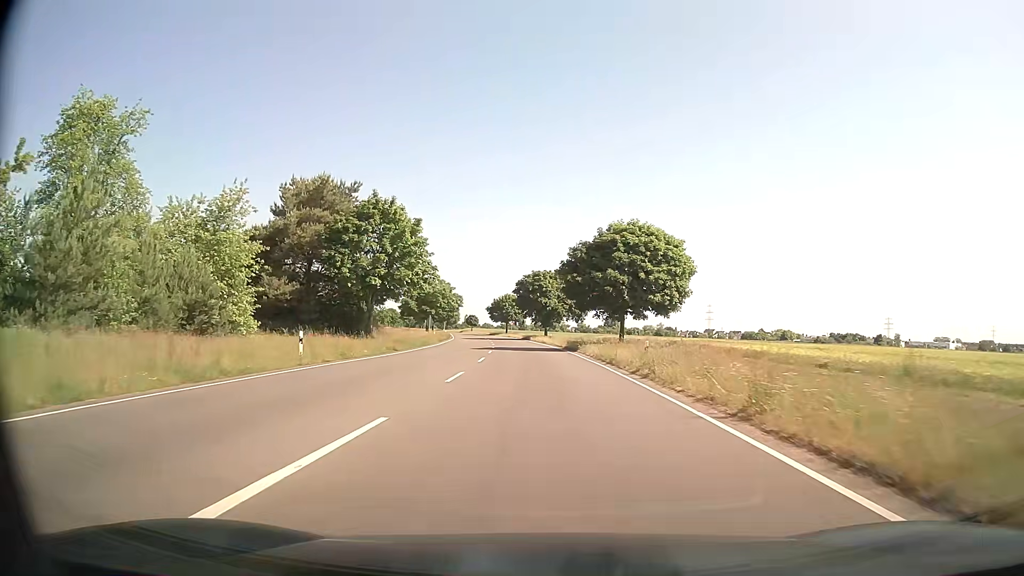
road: secondary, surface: asphalt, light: Day
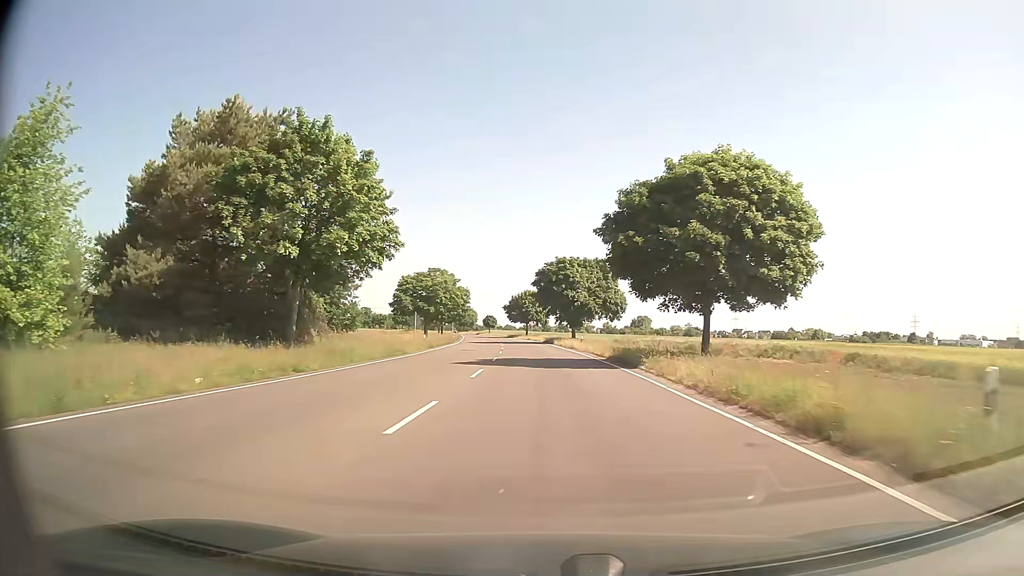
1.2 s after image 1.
(-0.3, +19.7) m; -2°
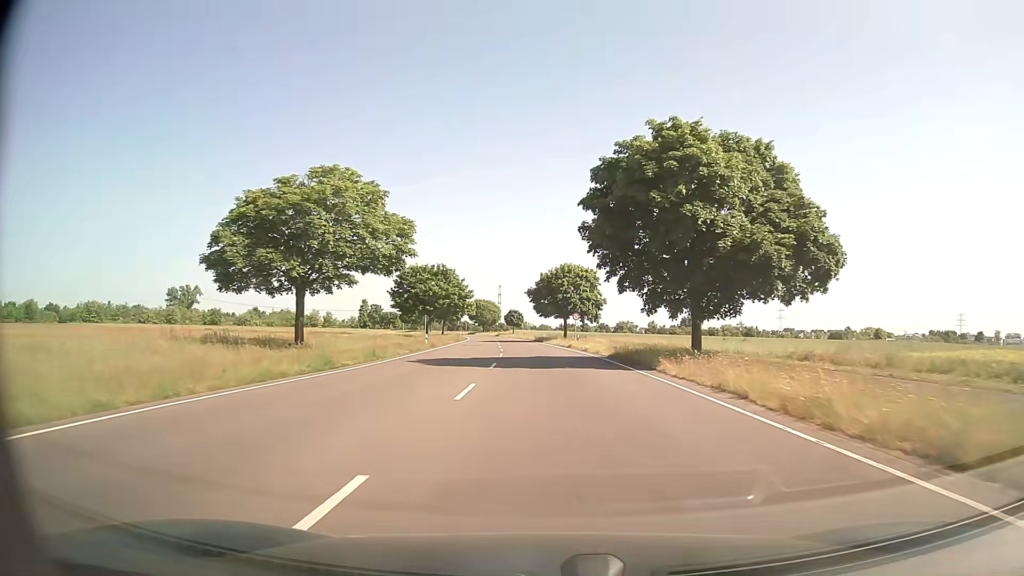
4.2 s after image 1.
(-1.5, +51.1) m; -3°
(0, +10) (0, +20) (0, +30) (-1, +40) (-1, +50) (-2, +60) (-2, +70) (-3, +80) (-4, +90) (-5, +100) m
